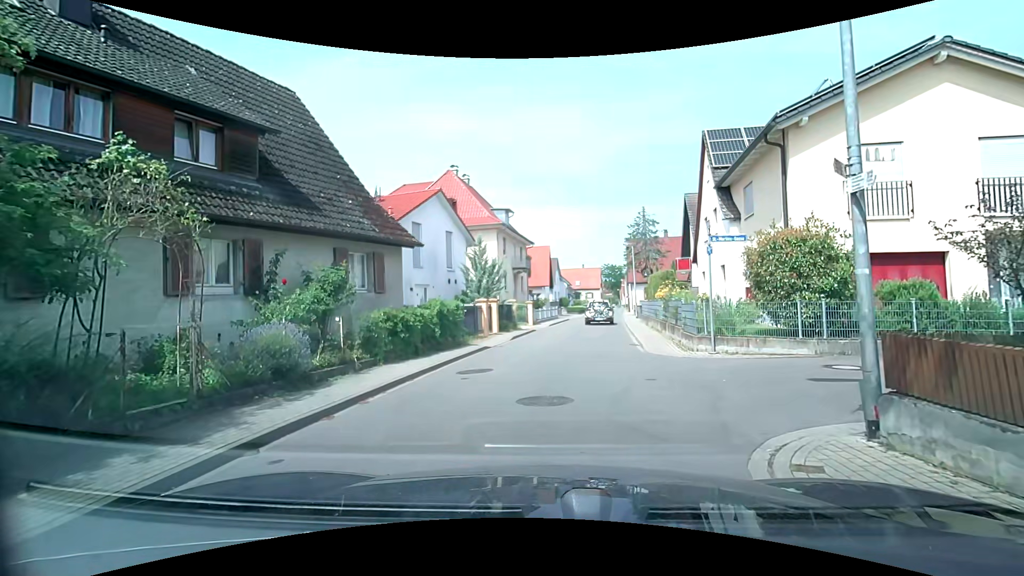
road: tertiary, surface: asphalt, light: Day
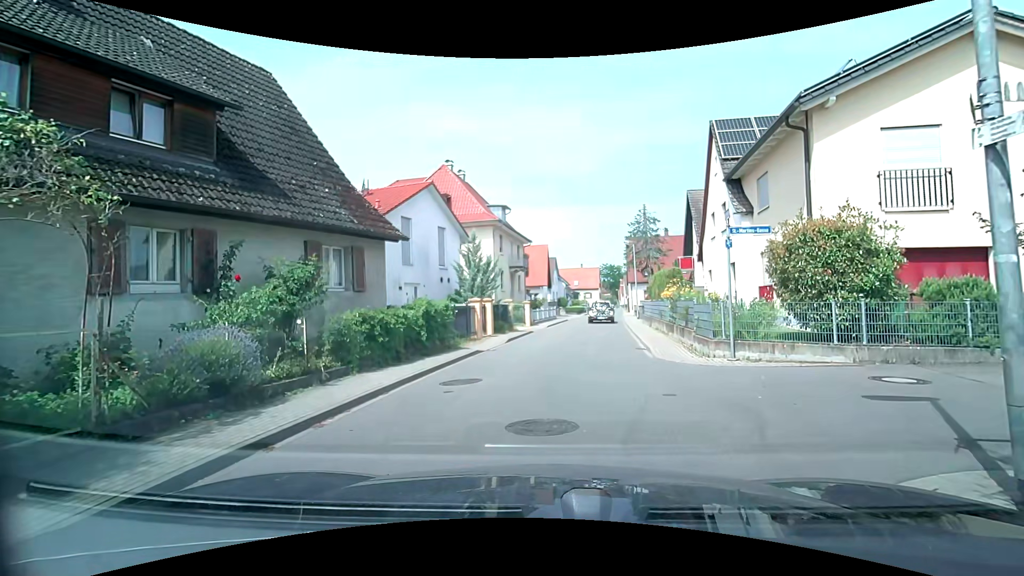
(0.0, +1.4) m; 0°
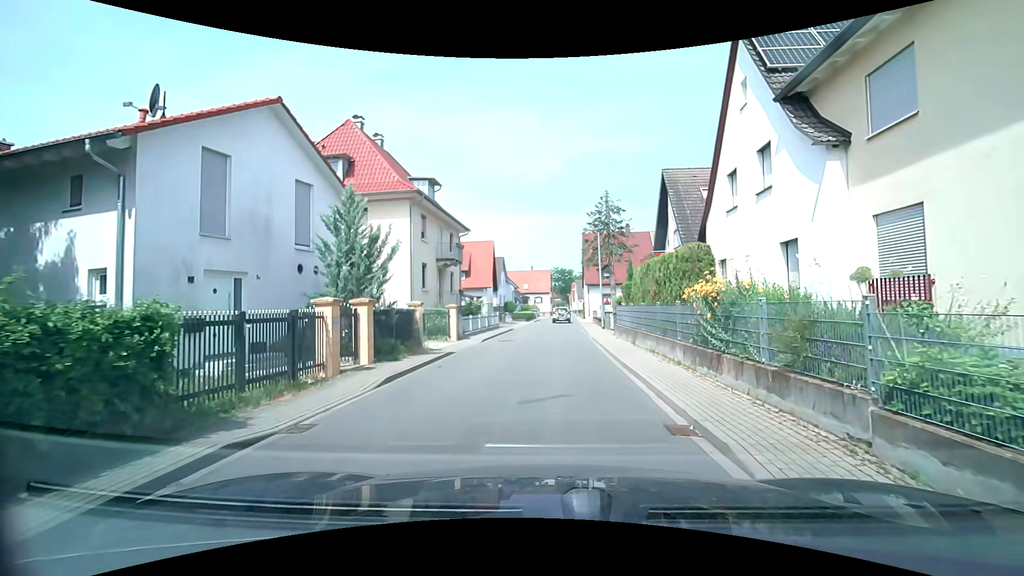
(+0.5, +9.9) m; +4°
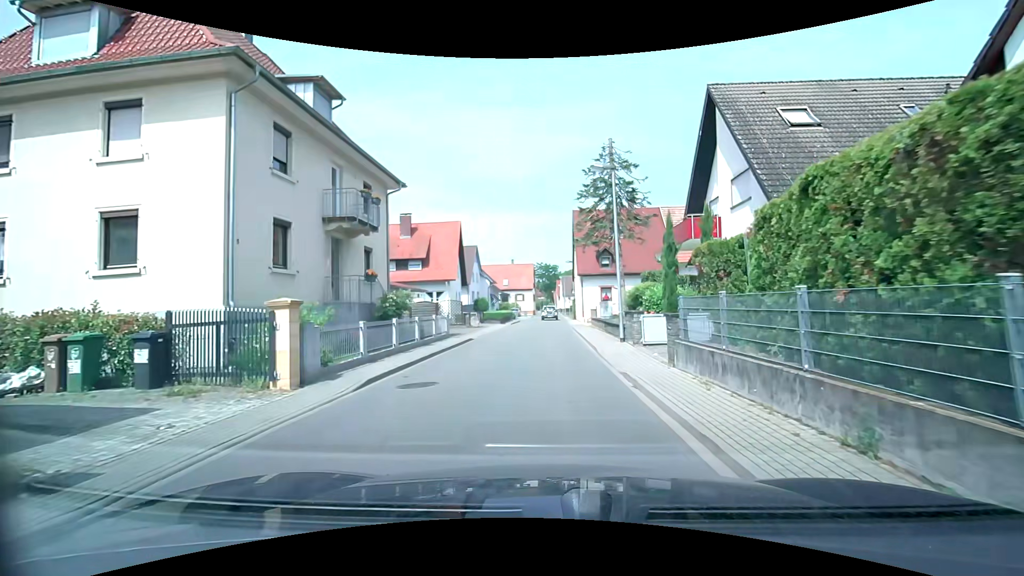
(+0.6, +13.5) m; +3°
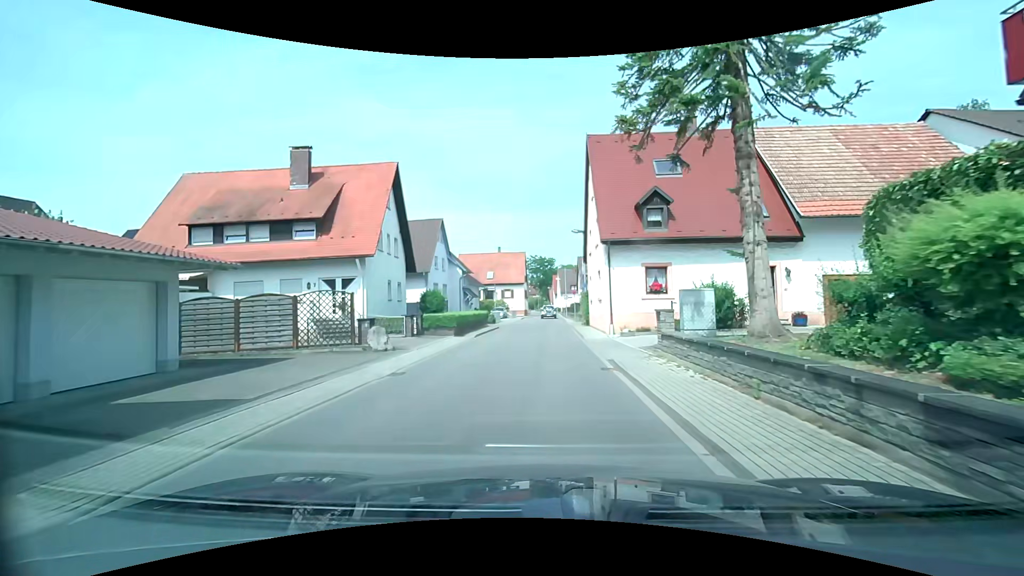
(+0.1, +20.3) m; +1°
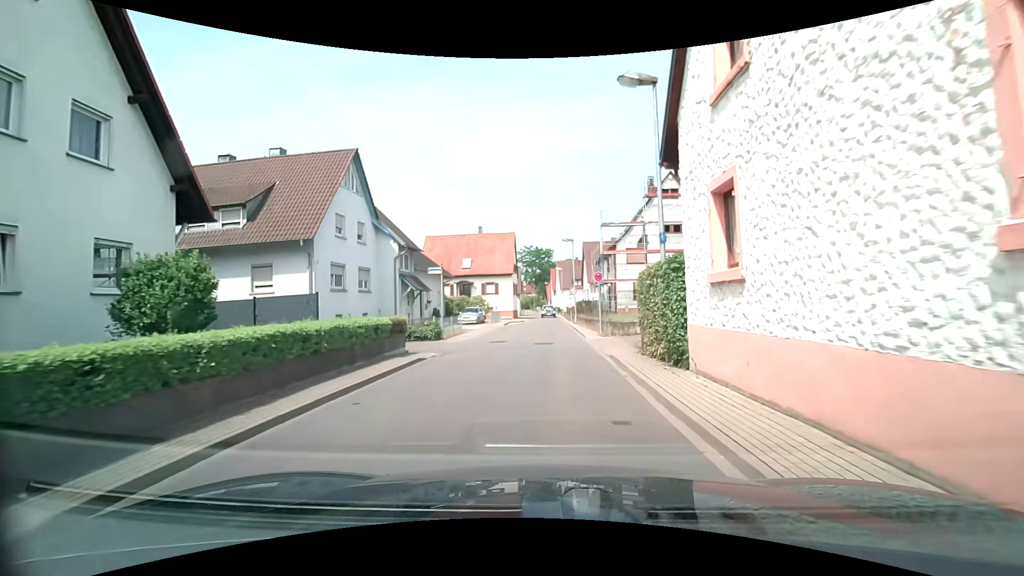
(-0.2, +21.4) m; 0°
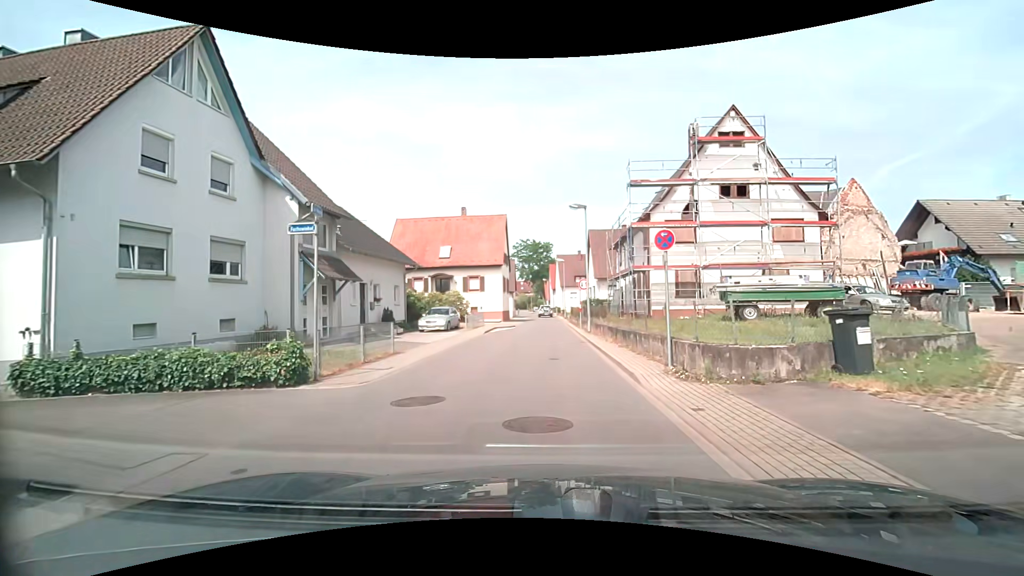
(0.0, +12.1) m; +1°
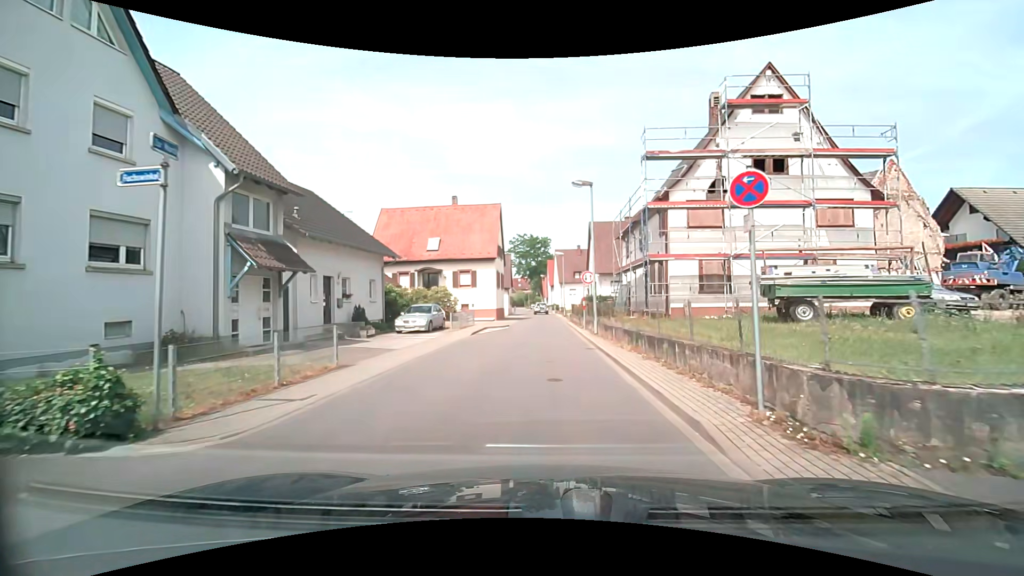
(0.0, +4.0) m; 0°
